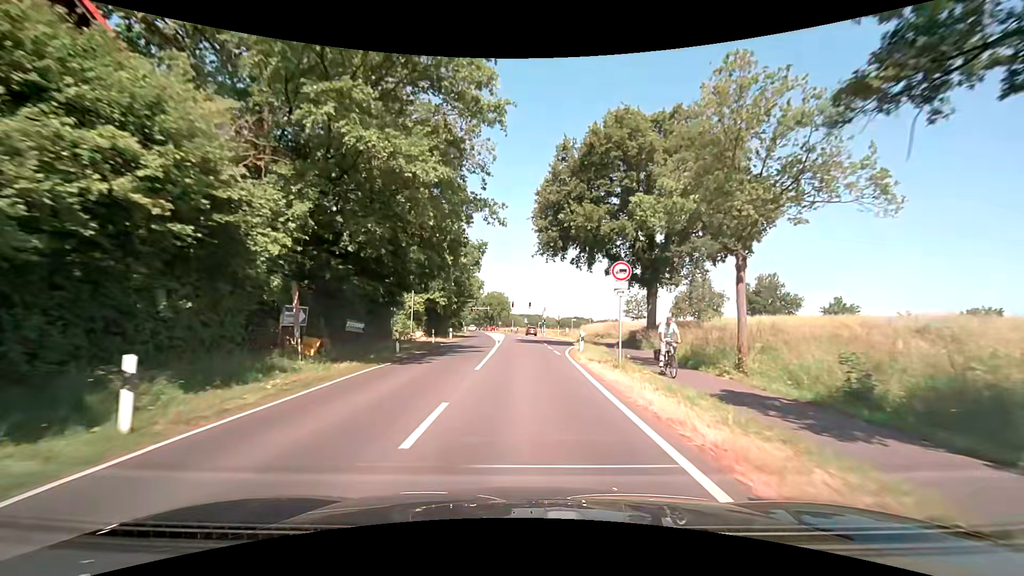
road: secondary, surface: asphalt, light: Day
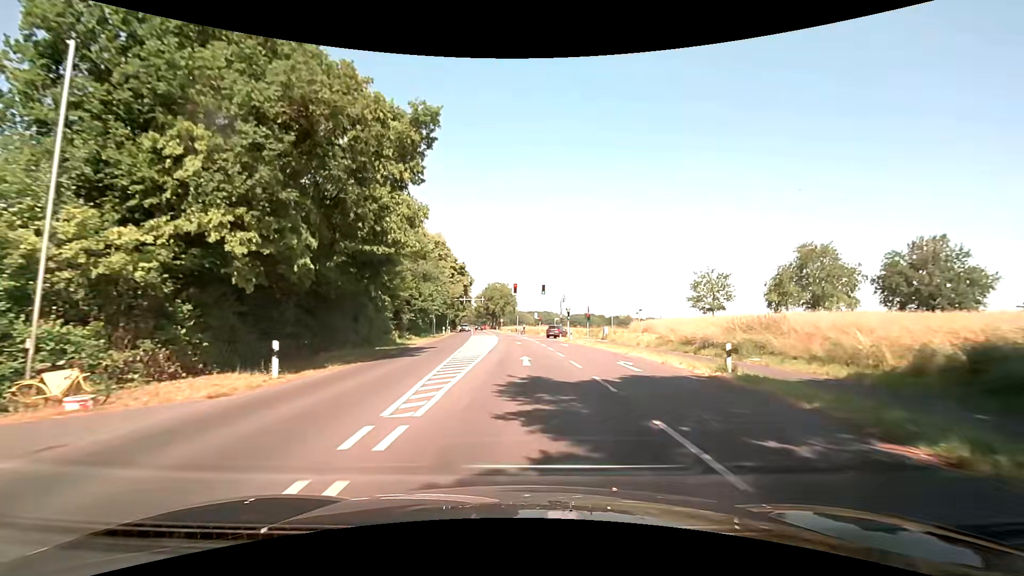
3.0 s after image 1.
(-0.2, +36.7) m; -1°
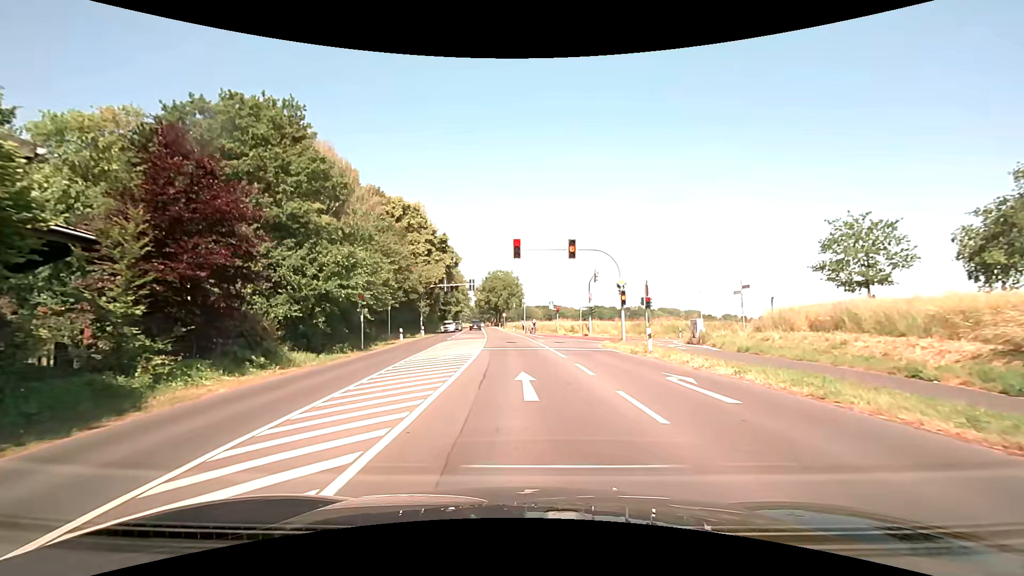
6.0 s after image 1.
(-0.1, +27.3) m; -1°
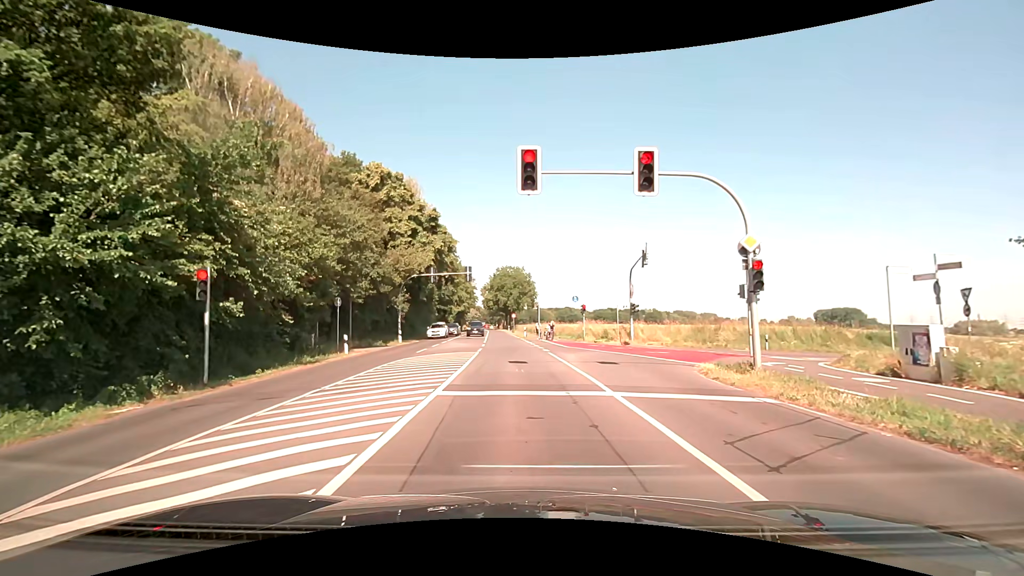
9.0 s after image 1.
(-0.2, +14.9) m; -1°
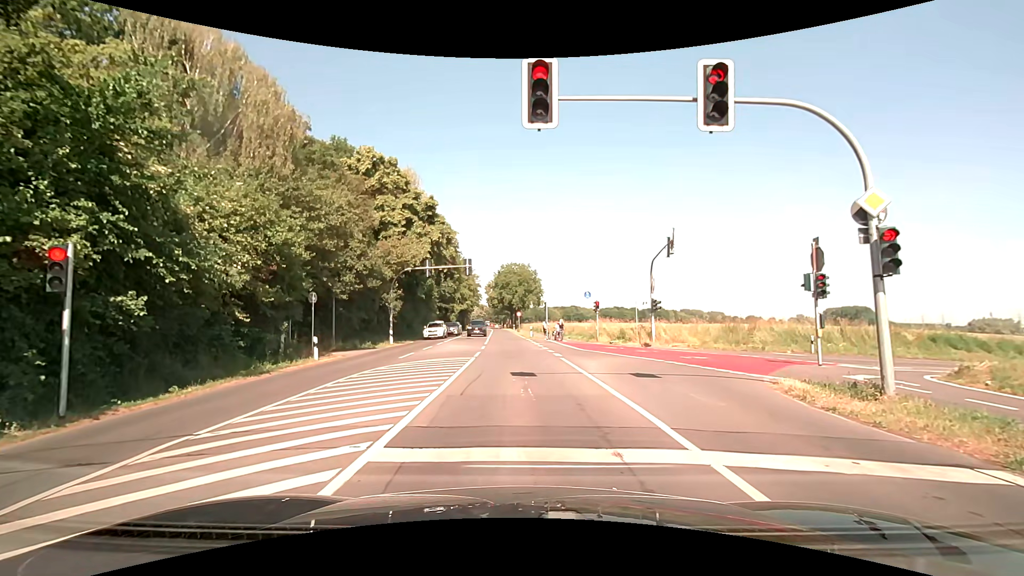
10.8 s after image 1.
(0.0, +4.4) m; -2°
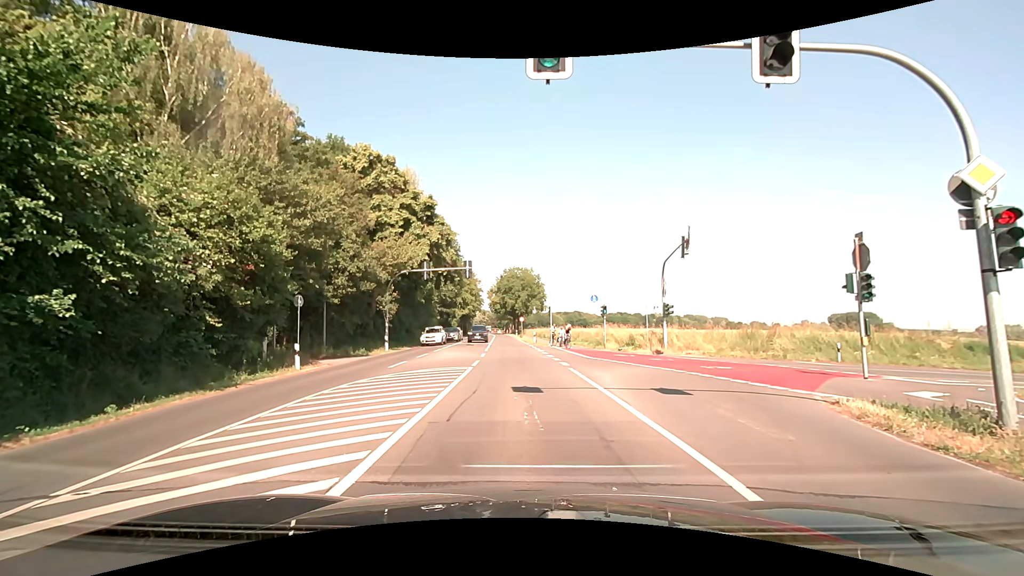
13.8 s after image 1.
(+0.1, +2.0) m; +1°
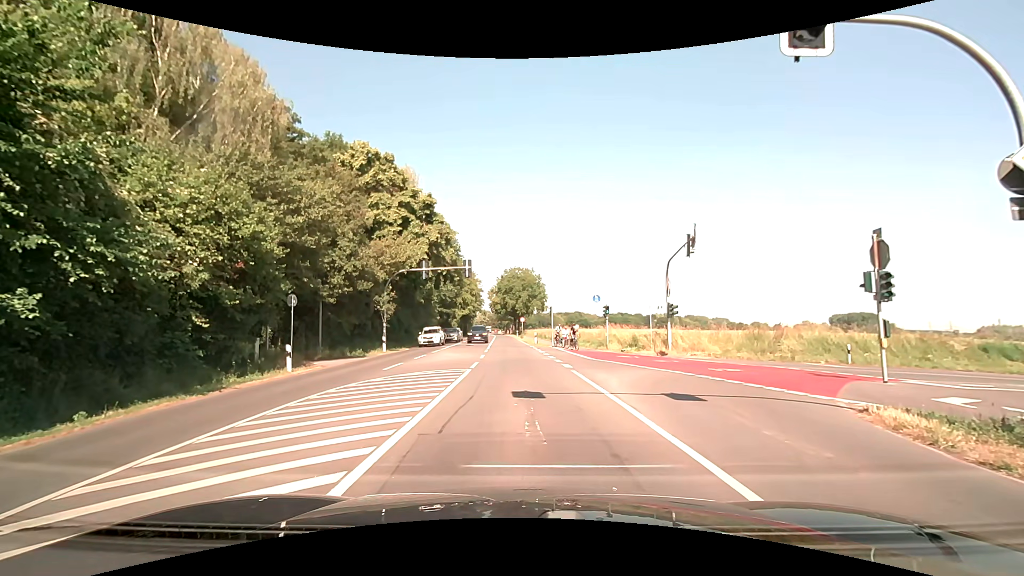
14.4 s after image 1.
(0.0, +0.9) m; -2°
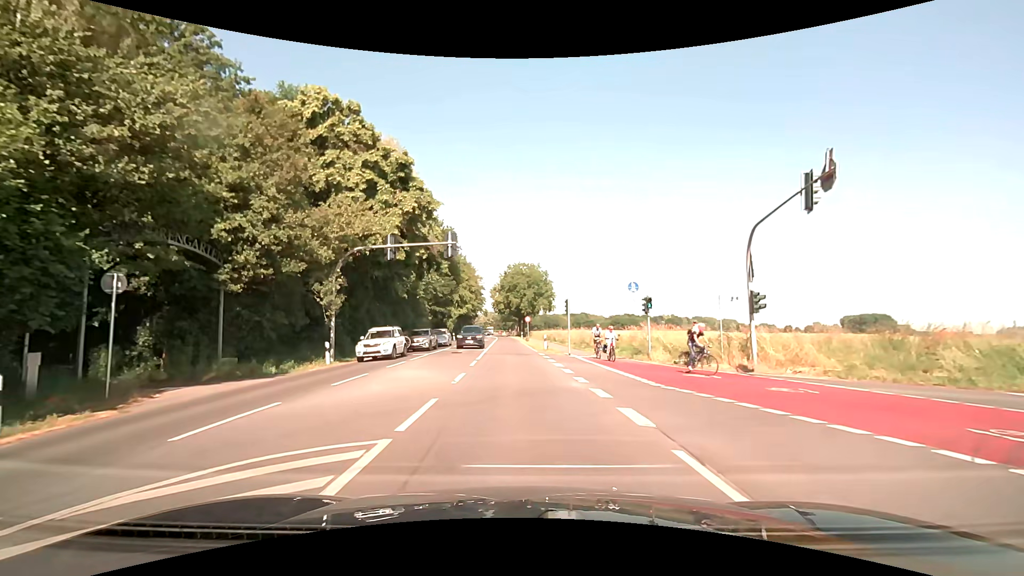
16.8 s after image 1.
(+0.1, +11.4) m; 0°
(0, +10) (0, +20) (-1, +30) (-1, +40) (-1, +50) (-2, +60) (-2, +70) (-3, +80) (-3, +90) (-4, +100) m
